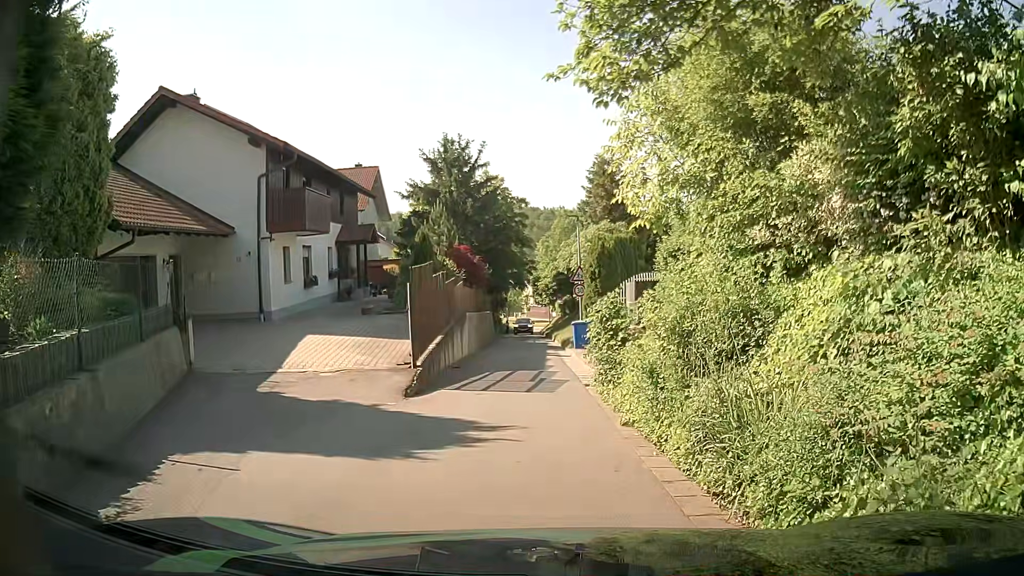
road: residential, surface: asphalt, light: Day
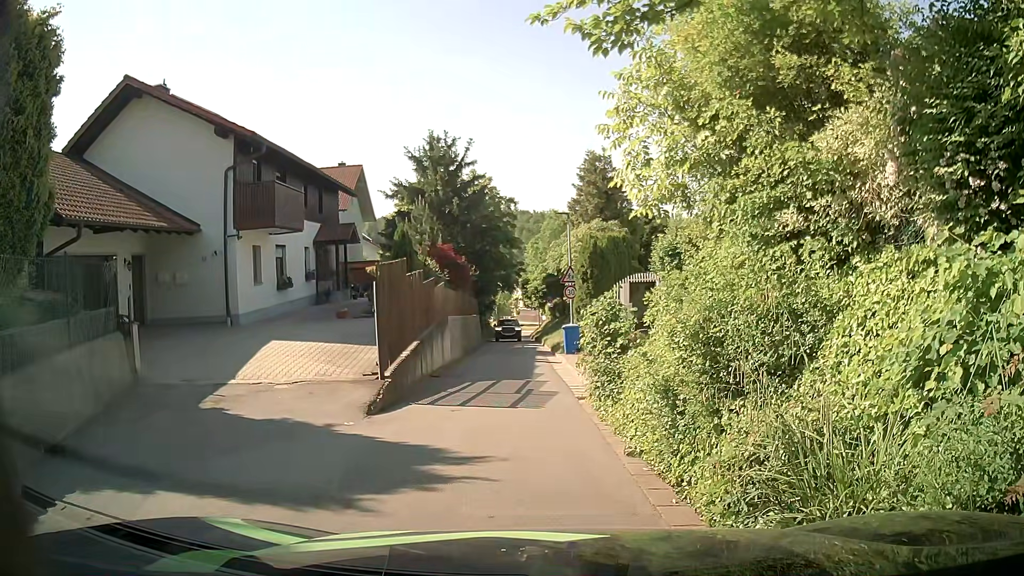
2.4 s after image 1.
(0.0, +1.6) m; 0°
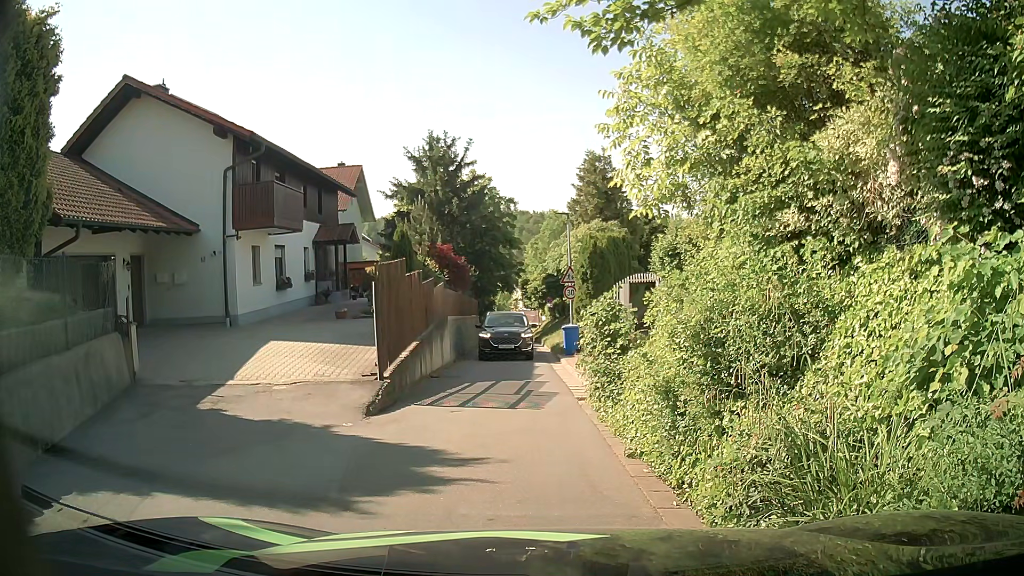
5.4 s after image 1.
(0.0, +0.1) m; 0°
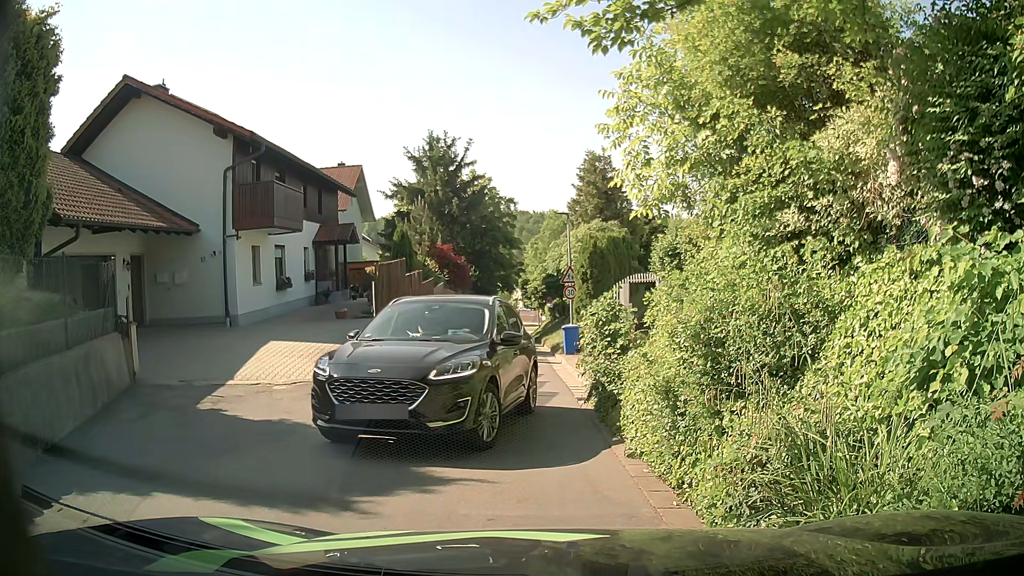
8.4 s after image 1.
(0.0, 0.0) m; 0°
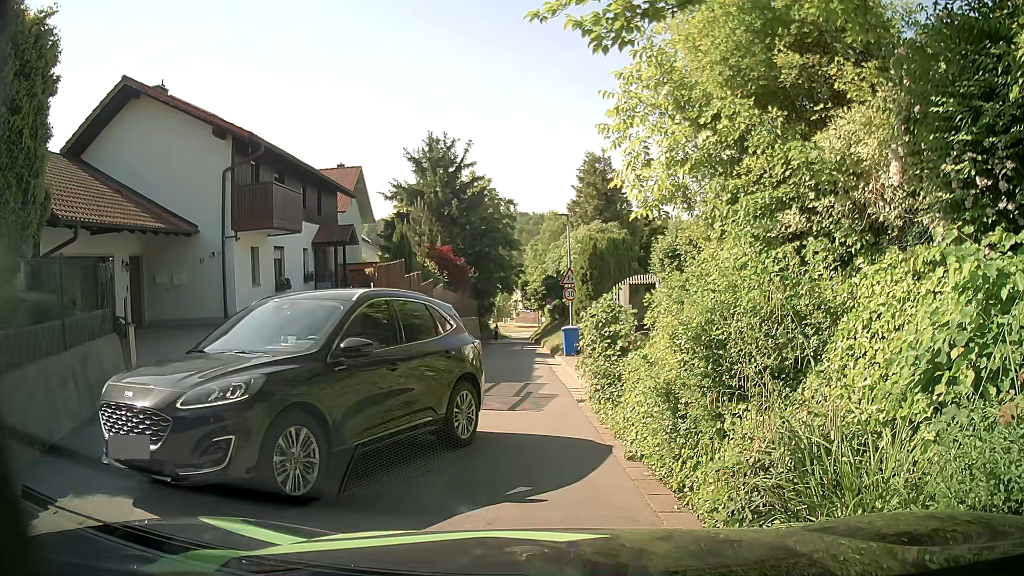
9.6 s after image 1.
(0.0, 0.0) m; 0°
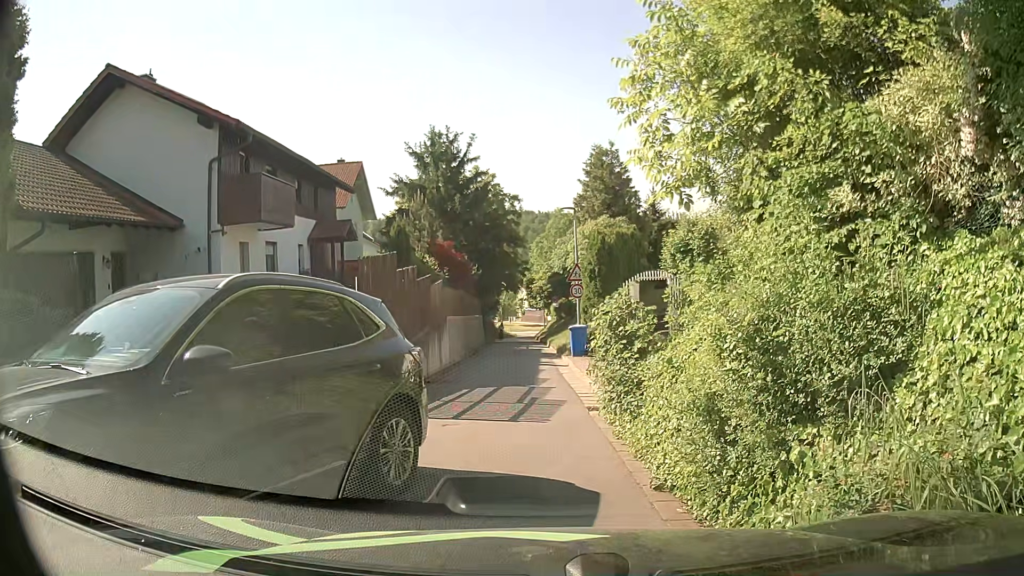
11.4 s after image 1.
(0.0, +1.3) m; 0°
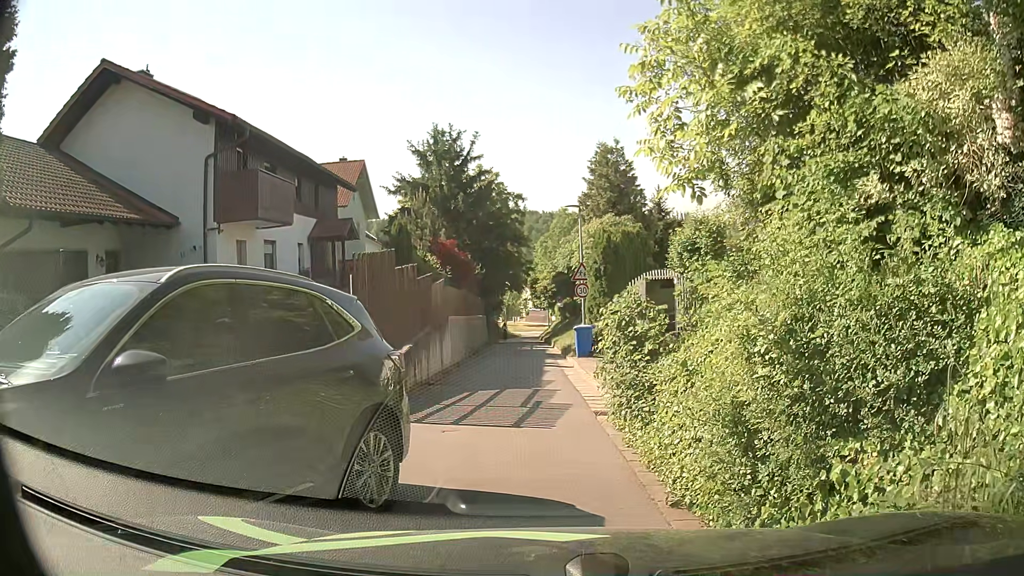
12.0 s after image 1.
(0.0, +0.5) m; 0°
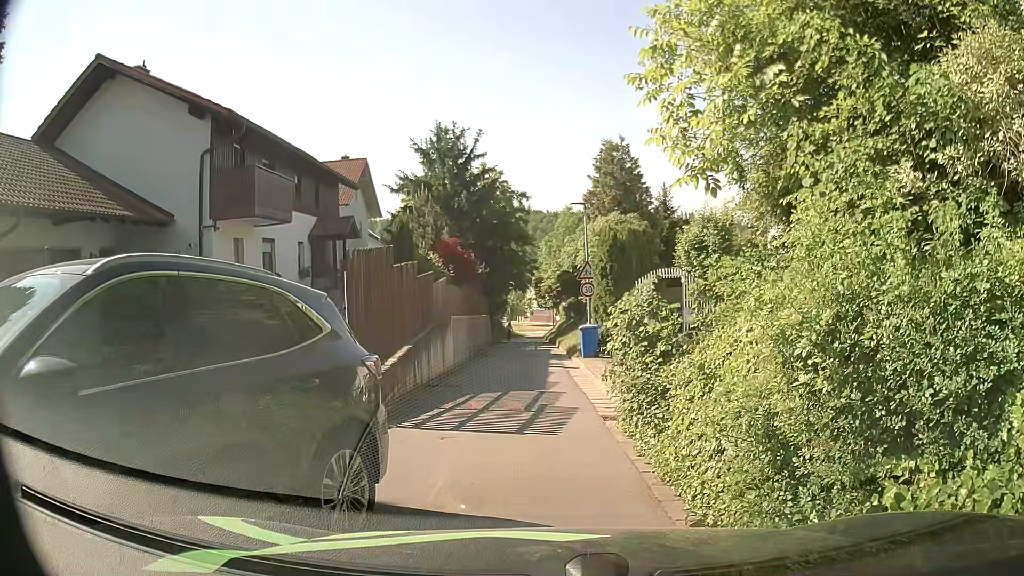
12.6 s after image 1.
(0.0, +0.5) m; 0°
